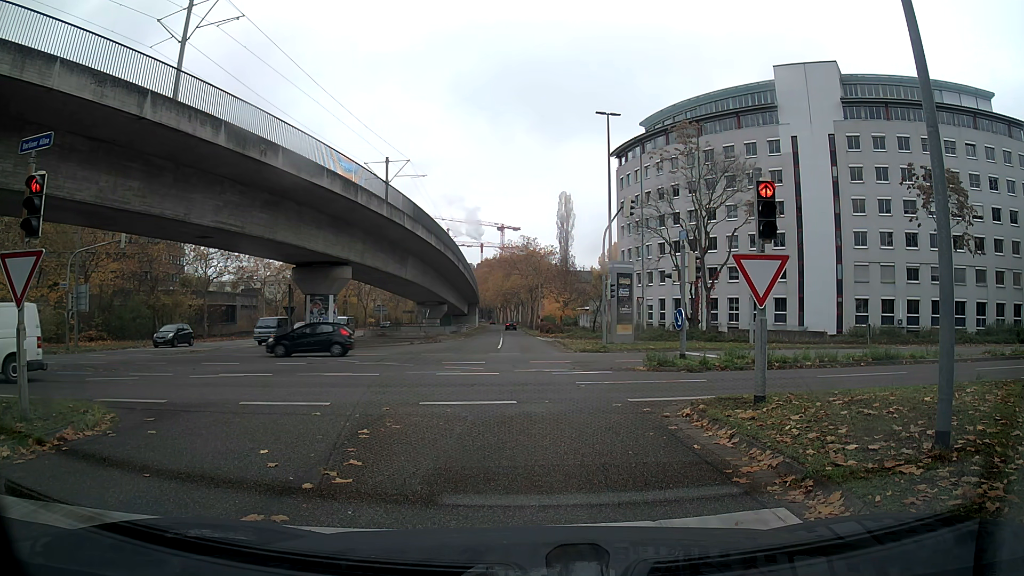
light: Day
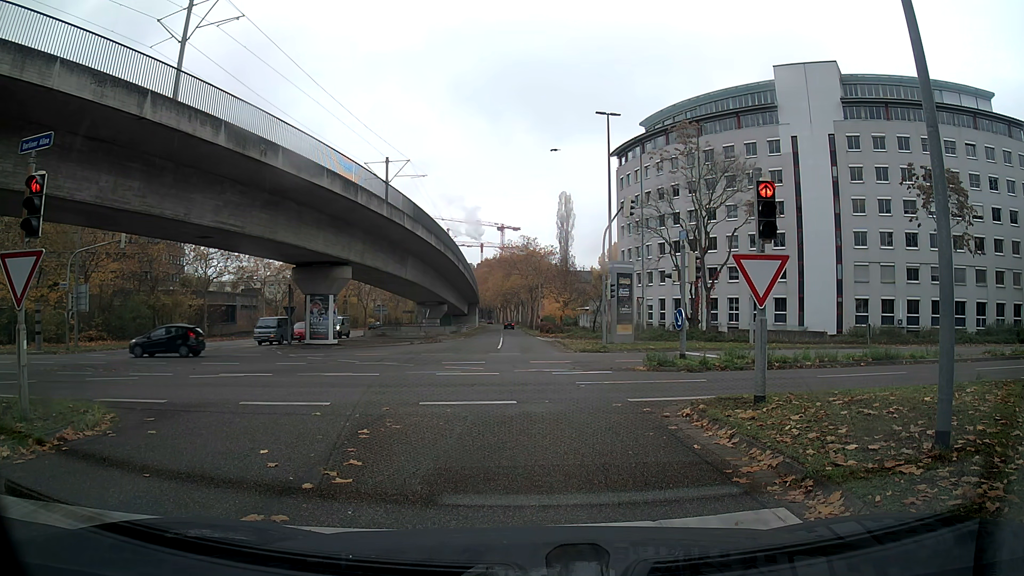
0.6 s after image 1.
(0.0, 0.0) m; 0°
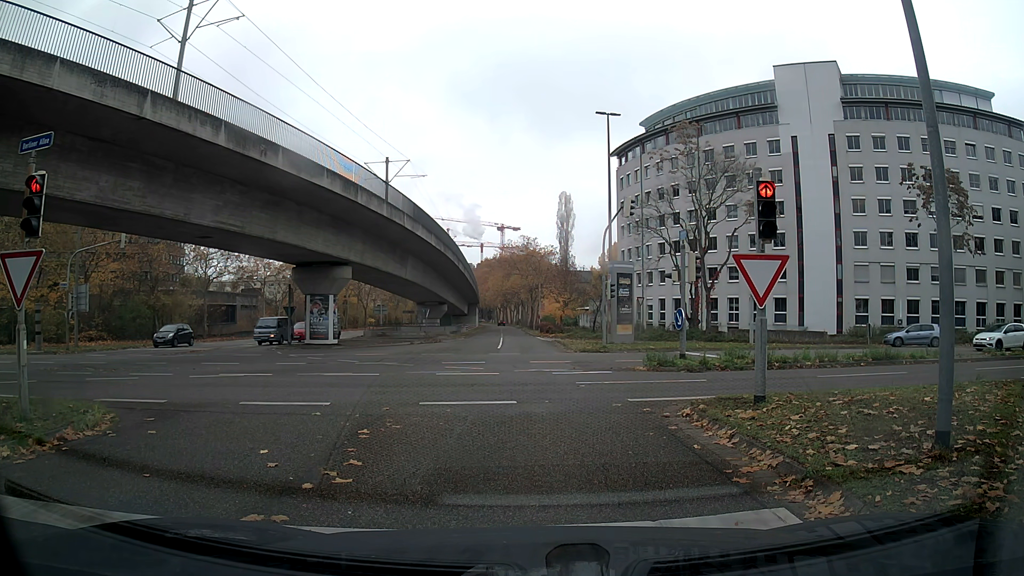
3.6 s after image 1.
(0.0, 0.0) m; 0°
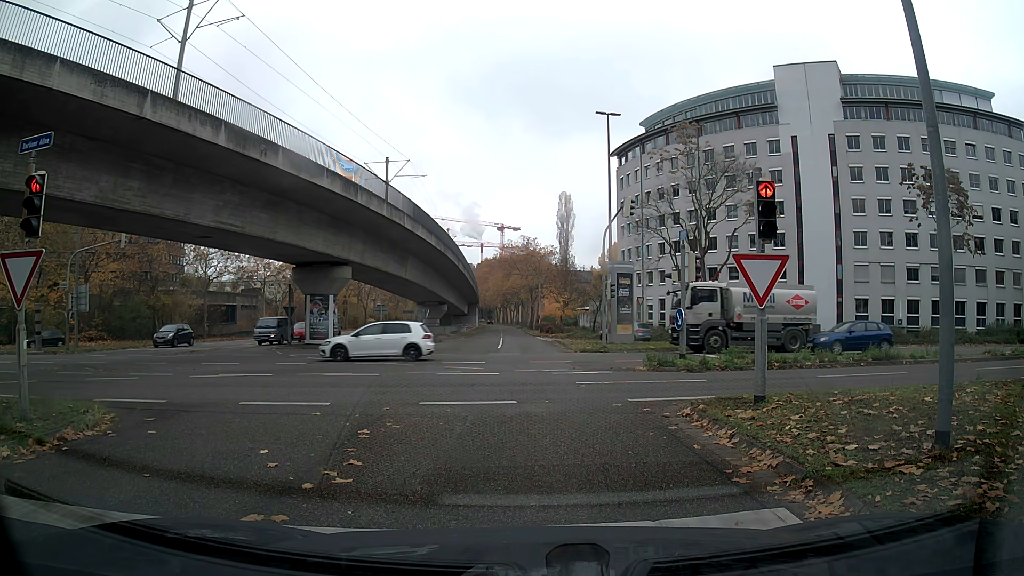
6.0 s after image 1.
(0.0, 0.0) m; 0°
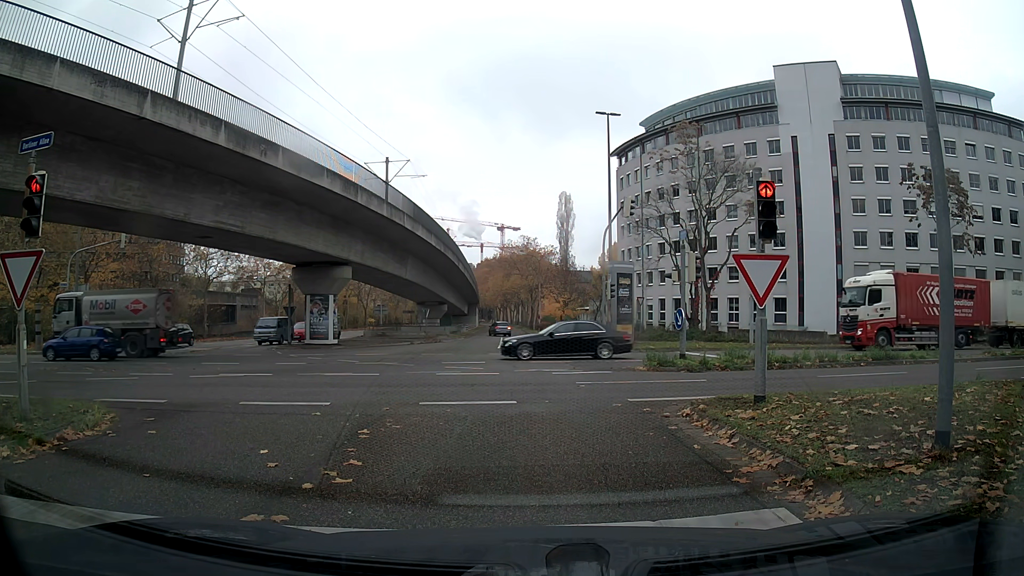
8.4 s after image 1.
(0.0, 0.0) m; 0°
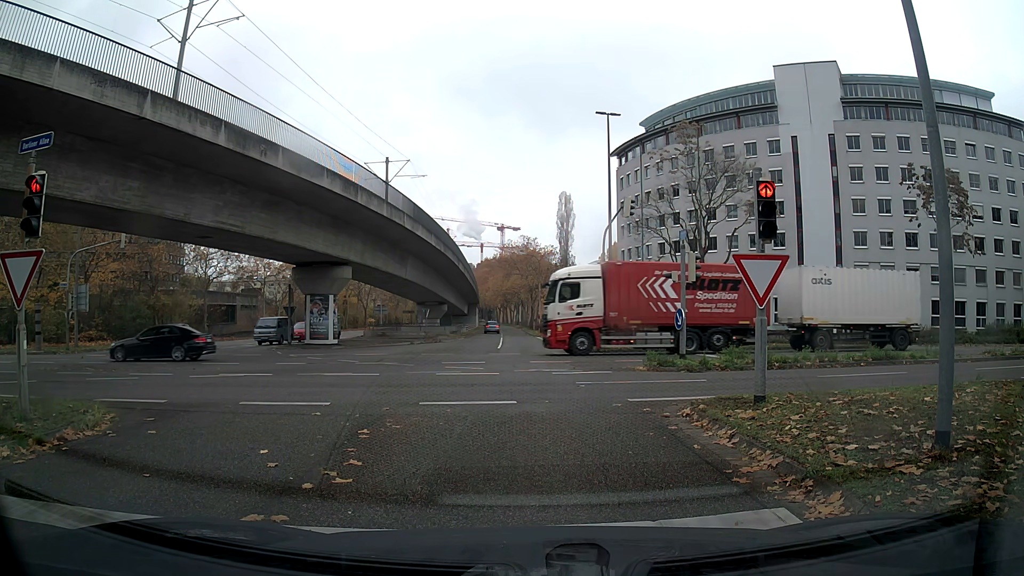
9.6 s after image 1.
(0.0, 0.0) m; 0°
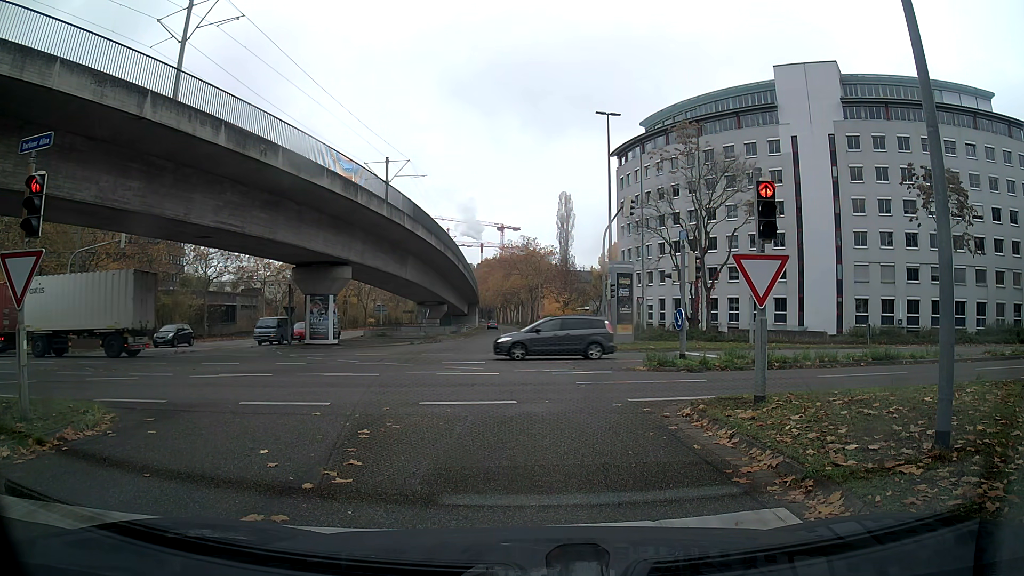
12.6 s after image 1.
(0.0, 0.0) m; 0°
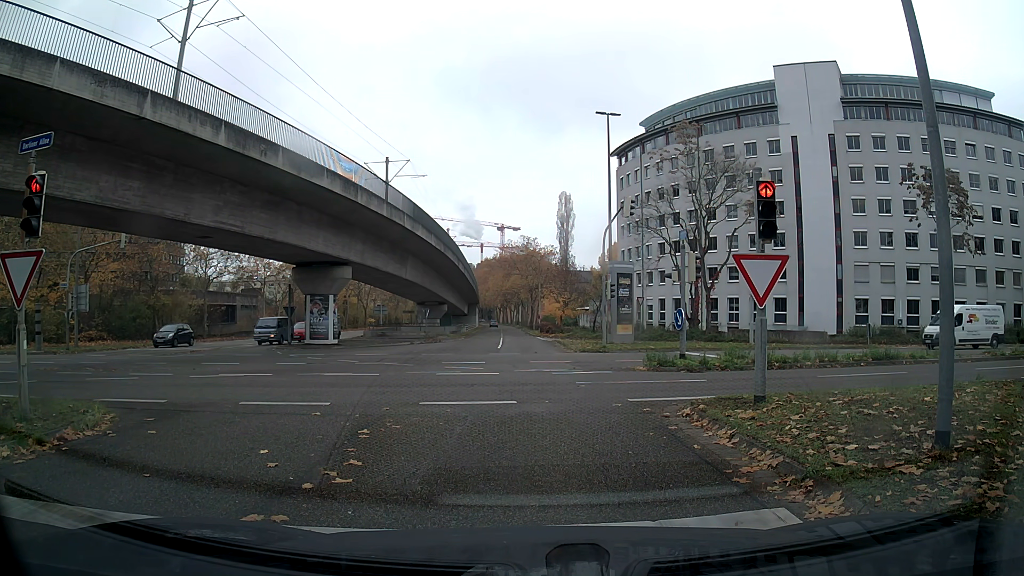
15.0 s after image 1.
(0.0, 0.0) m; 0°
(0, +10) (0, +20) (0, +30) (0, +40) (-1, +50) (-1, +60) (-1, +70) (-2, +80) (-2, +90) (-3, +100) m
